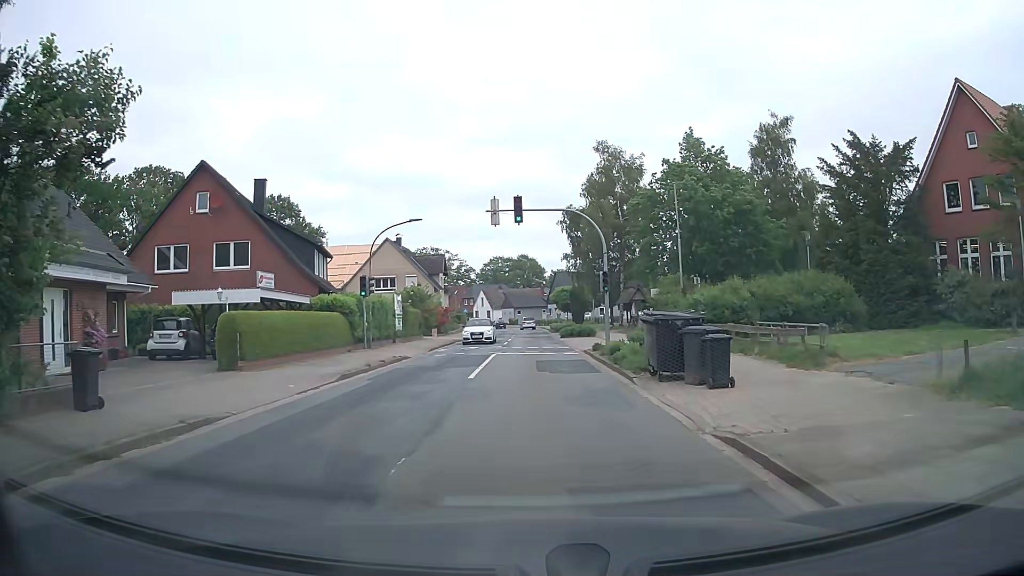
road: tertiary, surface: asphalt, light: Day
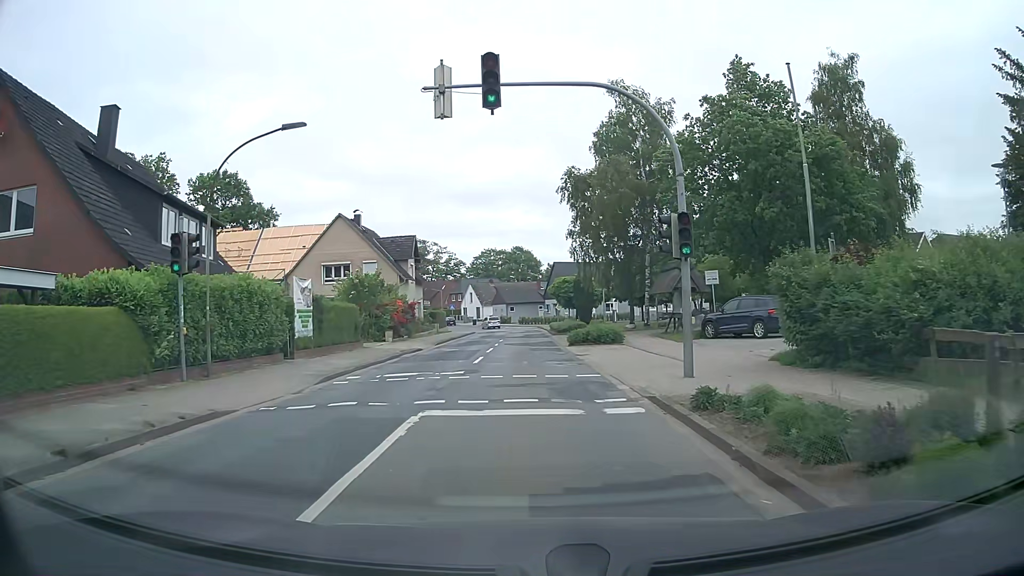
(+0.4, +15.8) m; +2°
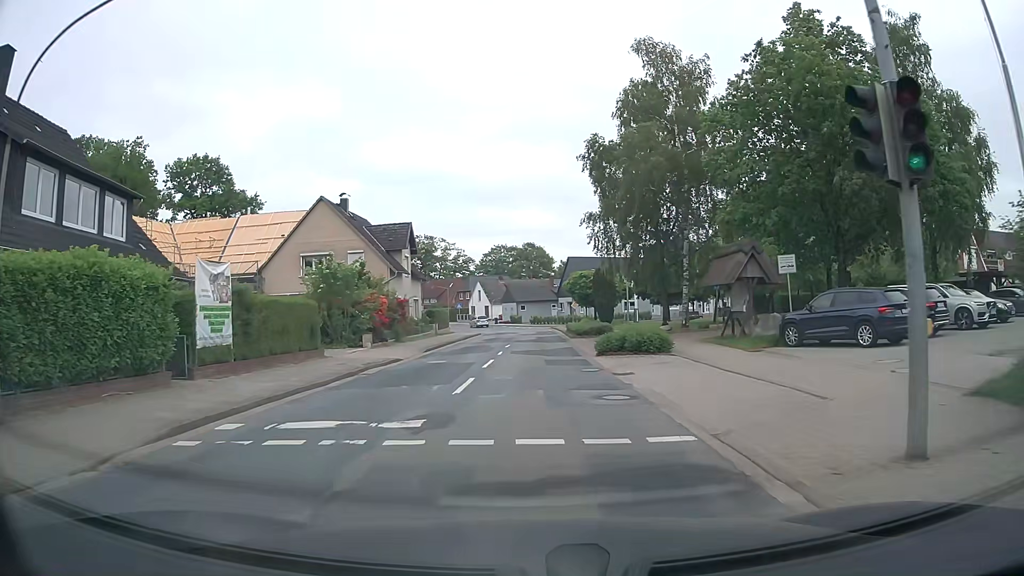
(-0.1, +7.9) m; -1°
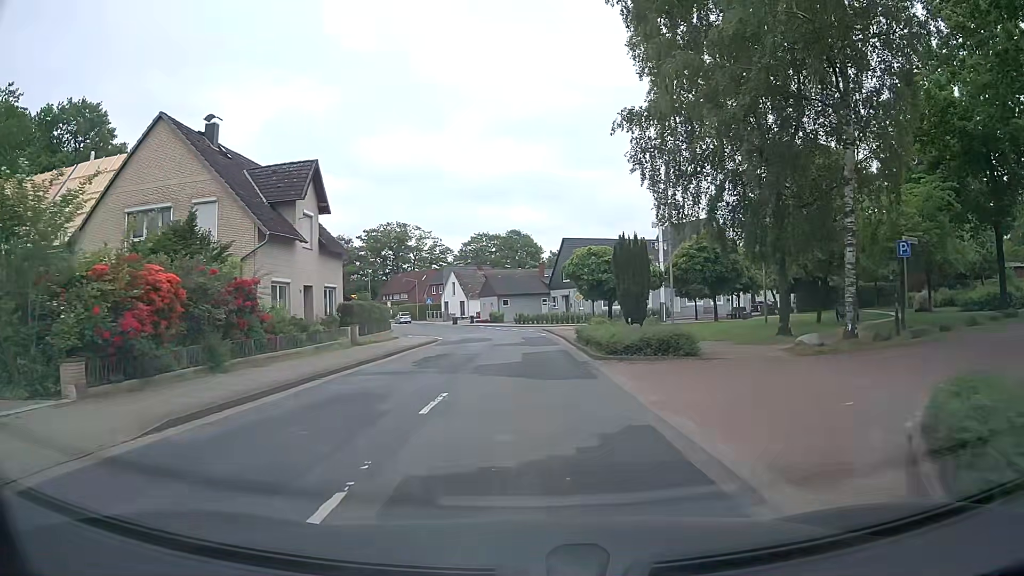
(+0.2, +21.0) m; +1°
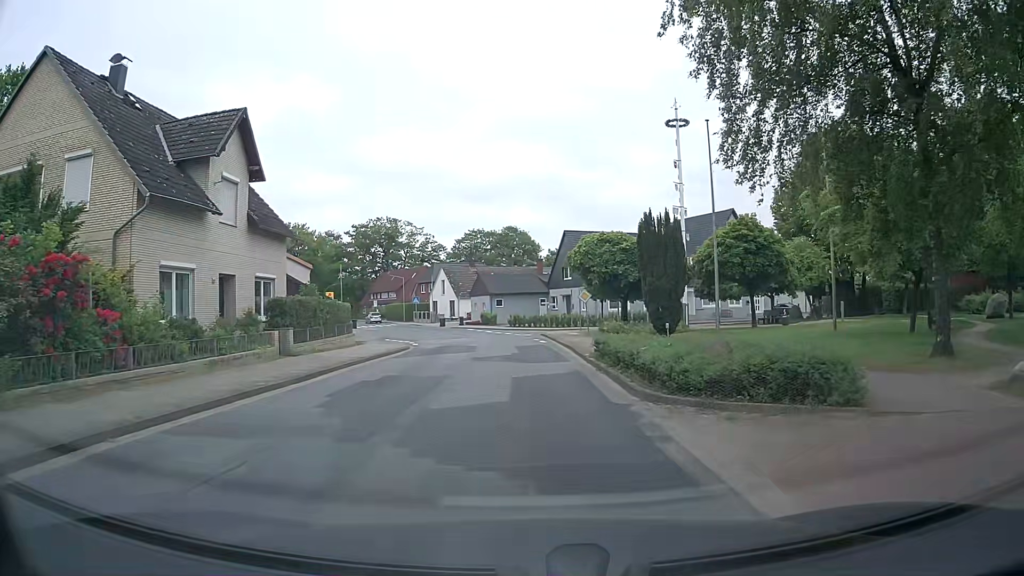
(0.0, +8.5) m; 0°
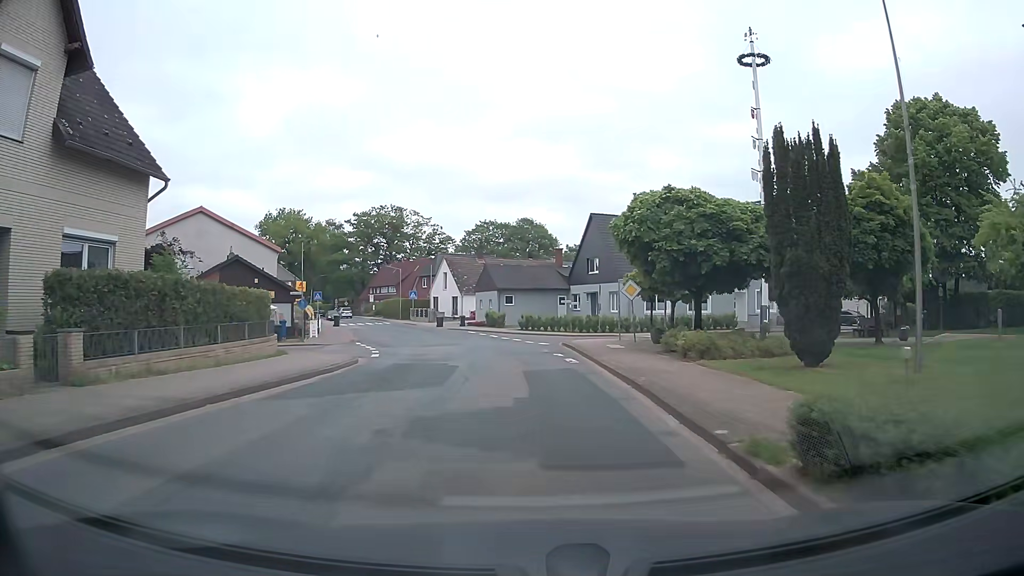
(-0.1, +12.6) m; -1°
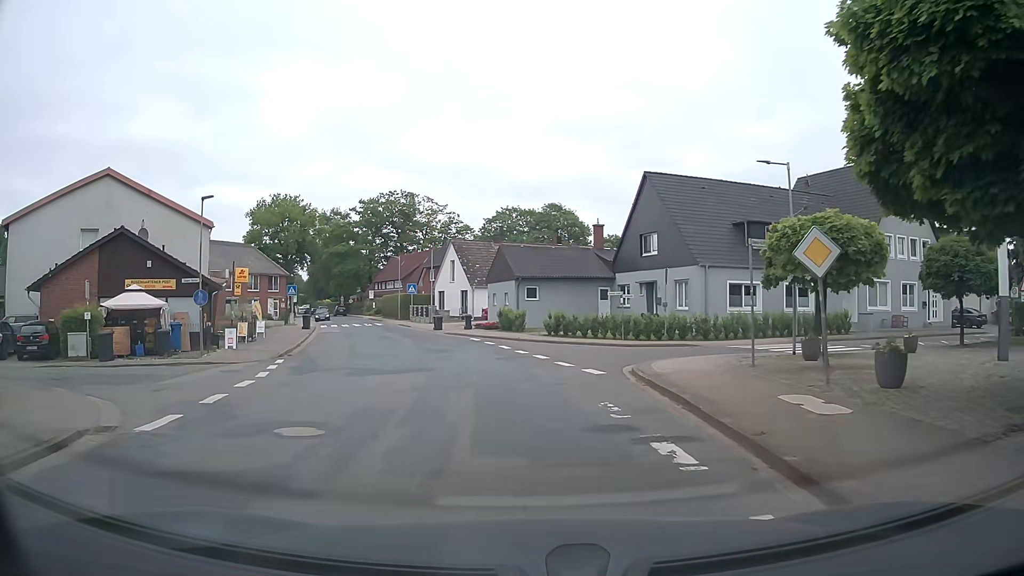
(+0.1, +16.0) m; -2°
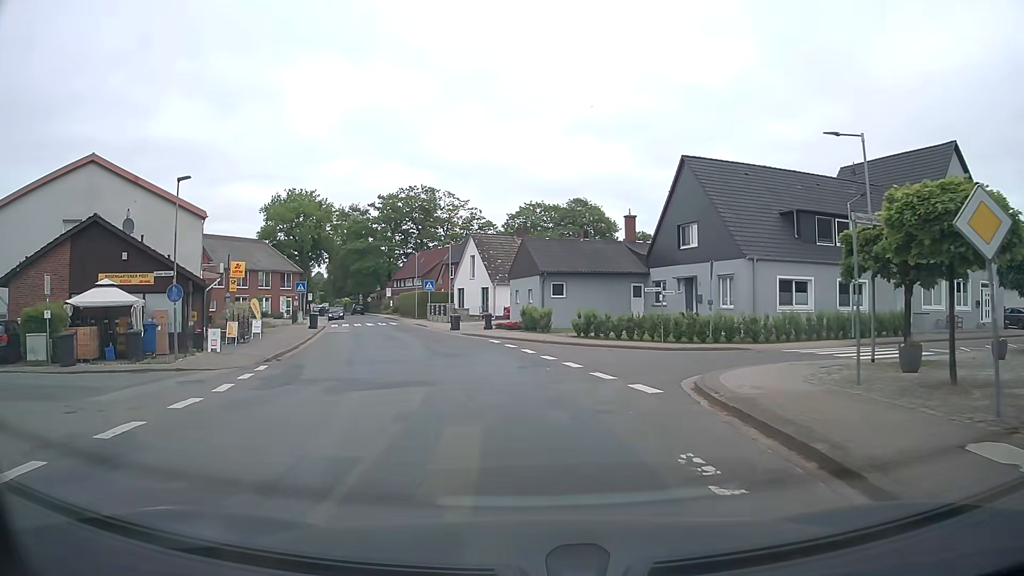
(-0.1, +3.9) m; -2°
(0, +10) (-1, +20) (-3, +30) (-6, +39) (-9, +49) (-12, +58) (-15, +68) (-18, +78) (-22, +87) (-26, +96) m
